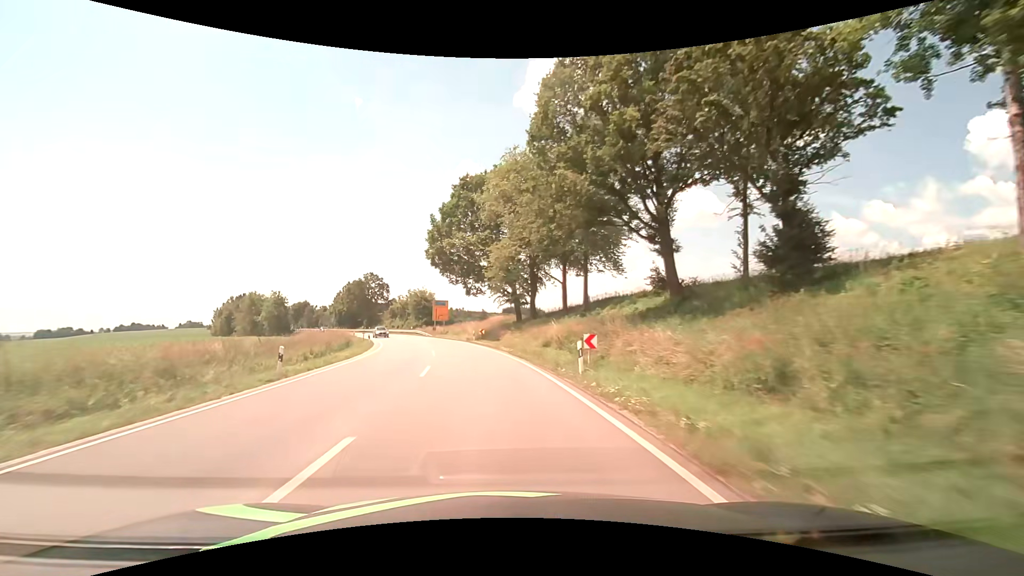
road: secondary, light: Day
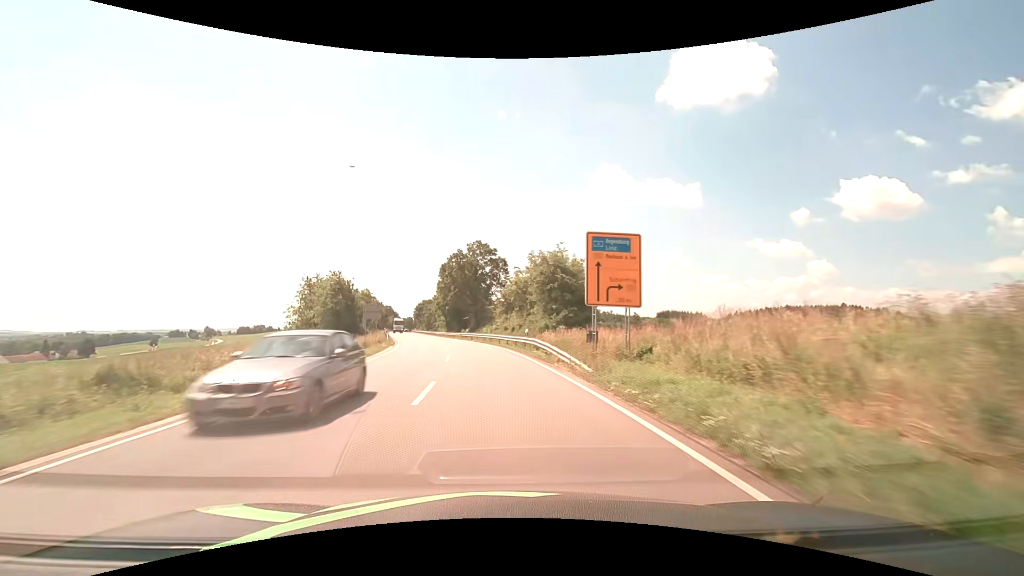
(-8.3, +54.0) m; -17°
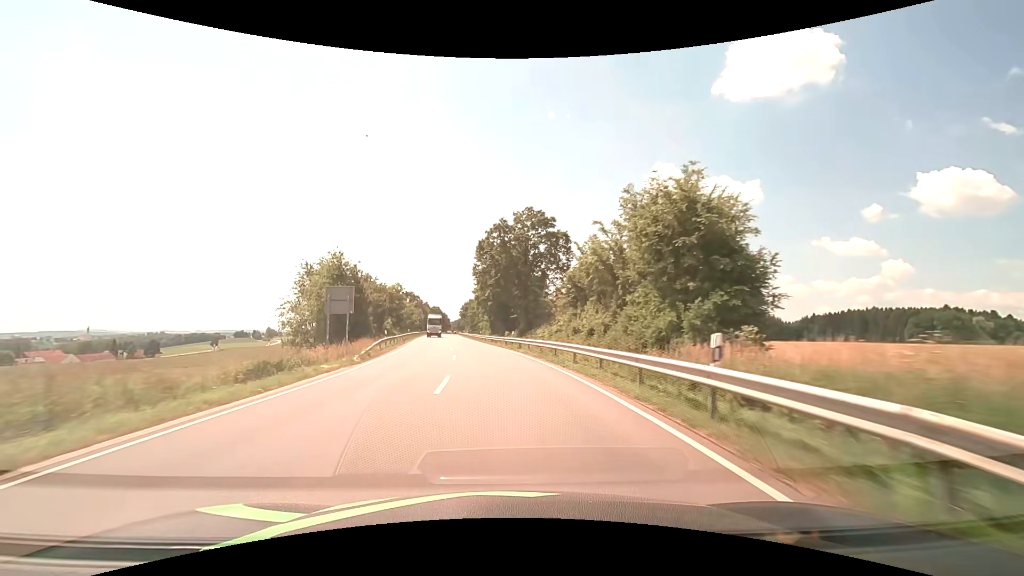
(-1.1, +22.8) m; -6°
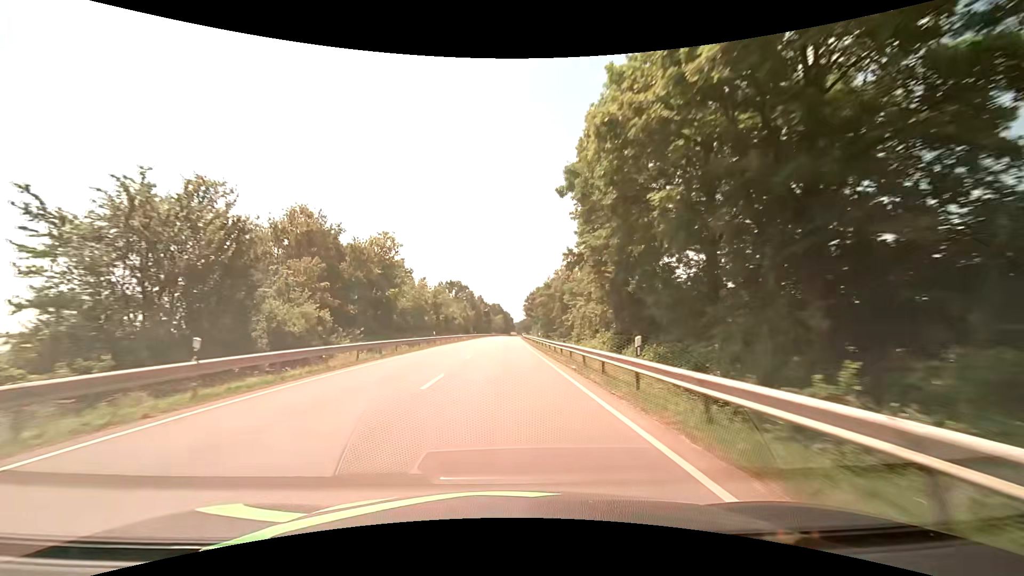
(-5.4, +60.0) m; -8°
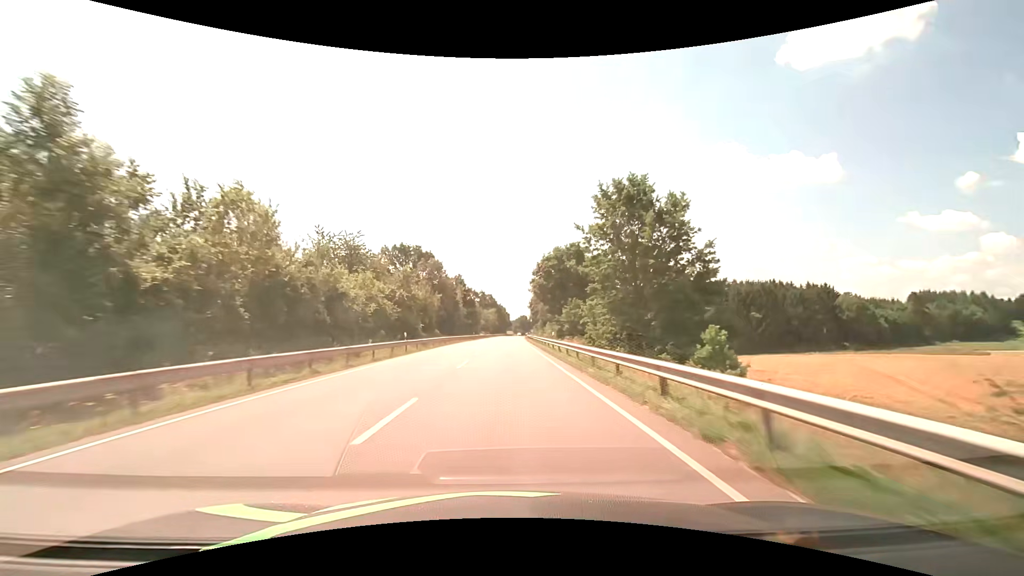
(+0.6, +66.5) m; +1°
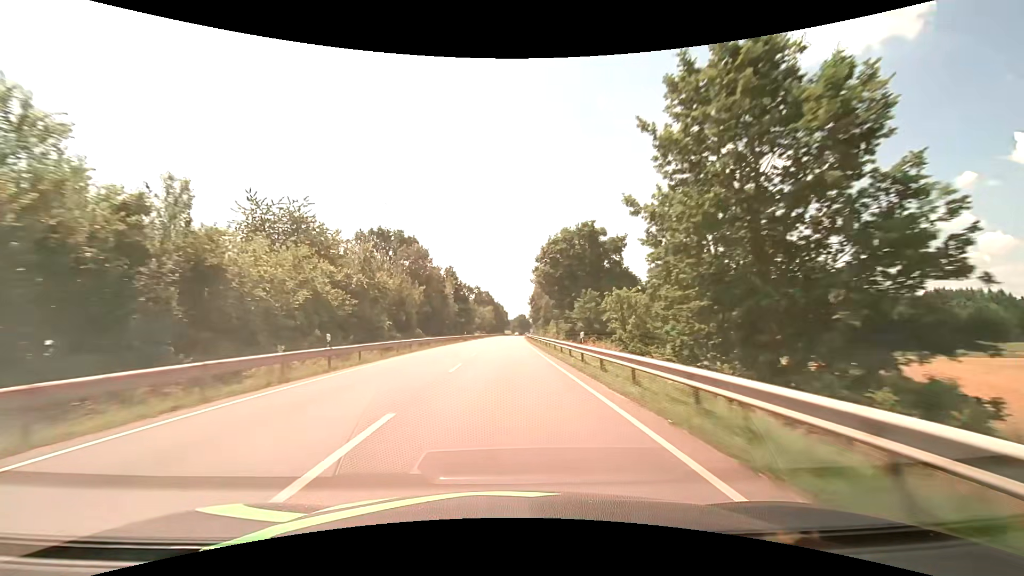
(0.0, +14.1) m; 0°
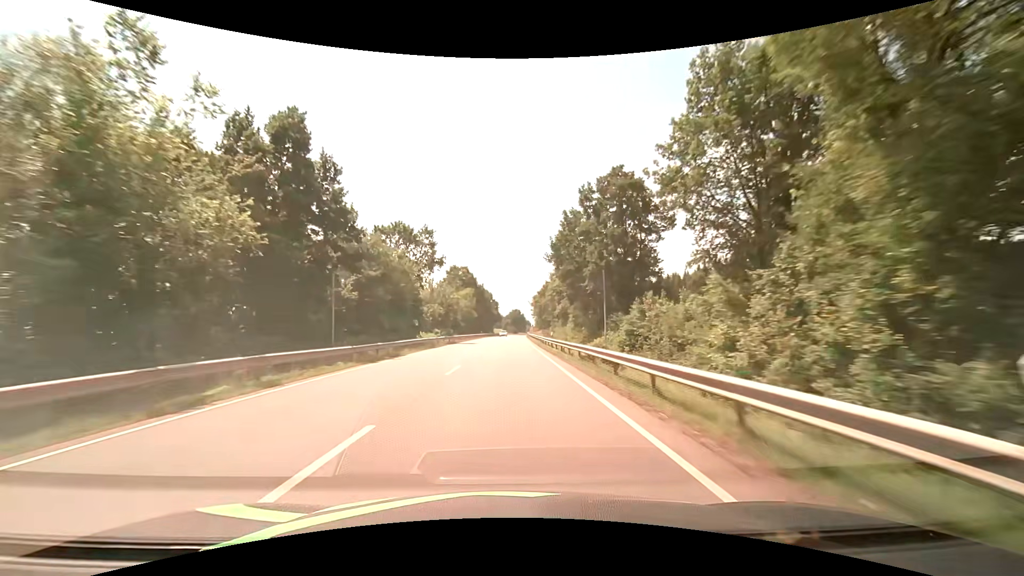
(+0.6, +74.0) m; +1°
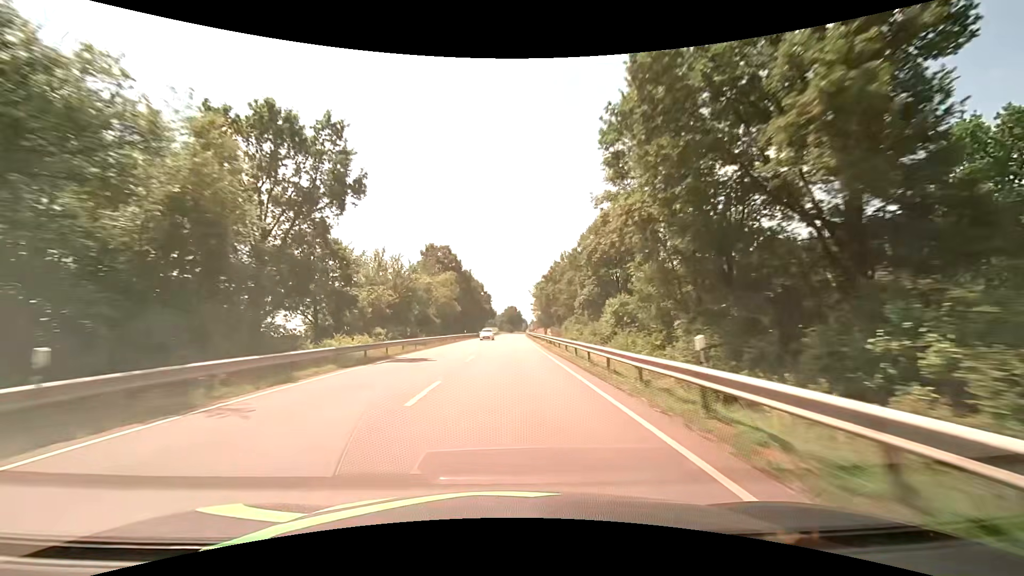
(+0.1, +30.6) m; 0°
(0, +10) (0, +20) (0, +30) (0, +40) (0, +50) (+1, +60) (+1, +70) (+1, +80) (+1, +90) (+2, +100) m
